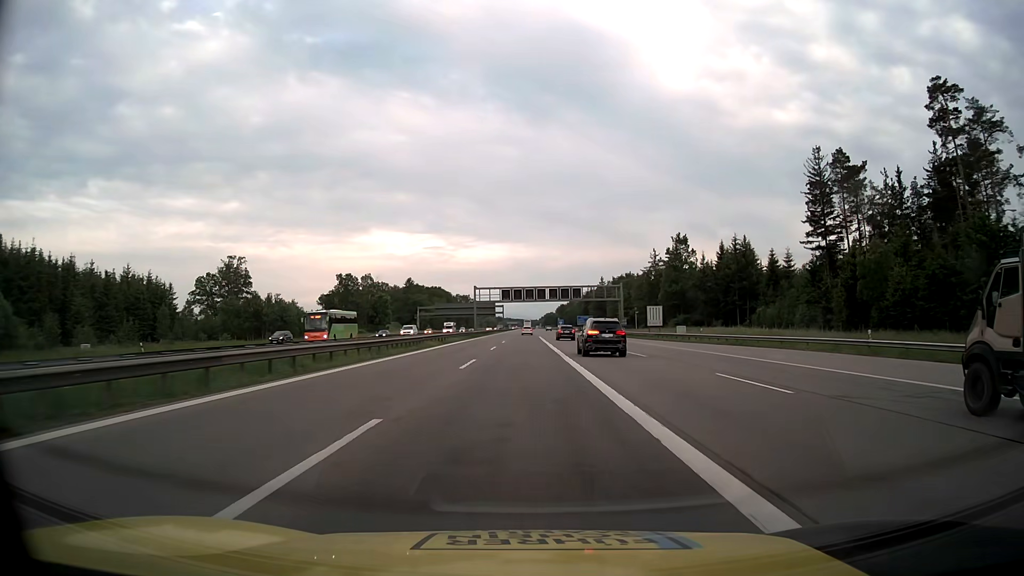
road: motorway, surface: asphalt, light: Day
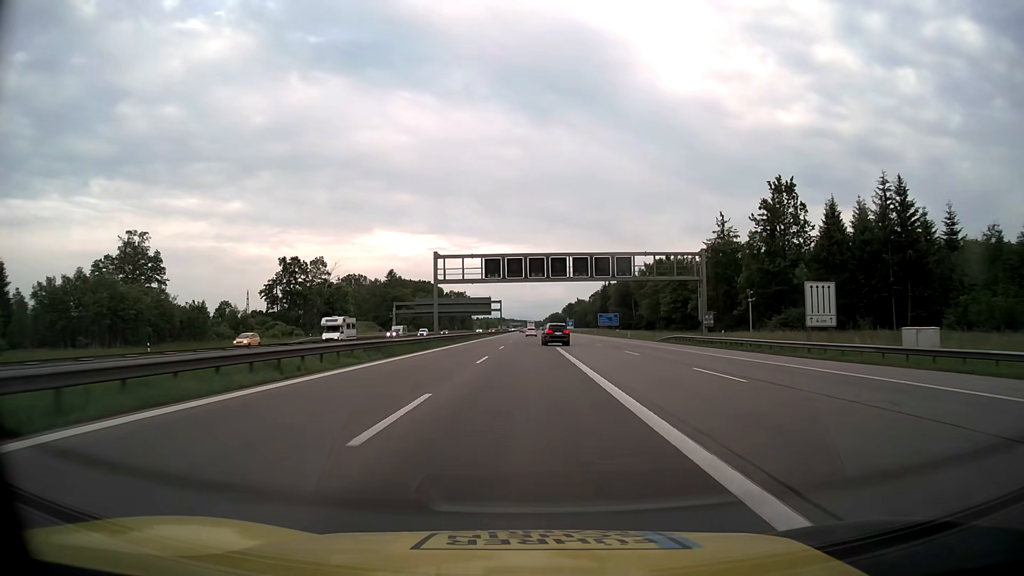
(-0.1, +50.4) m; 0°
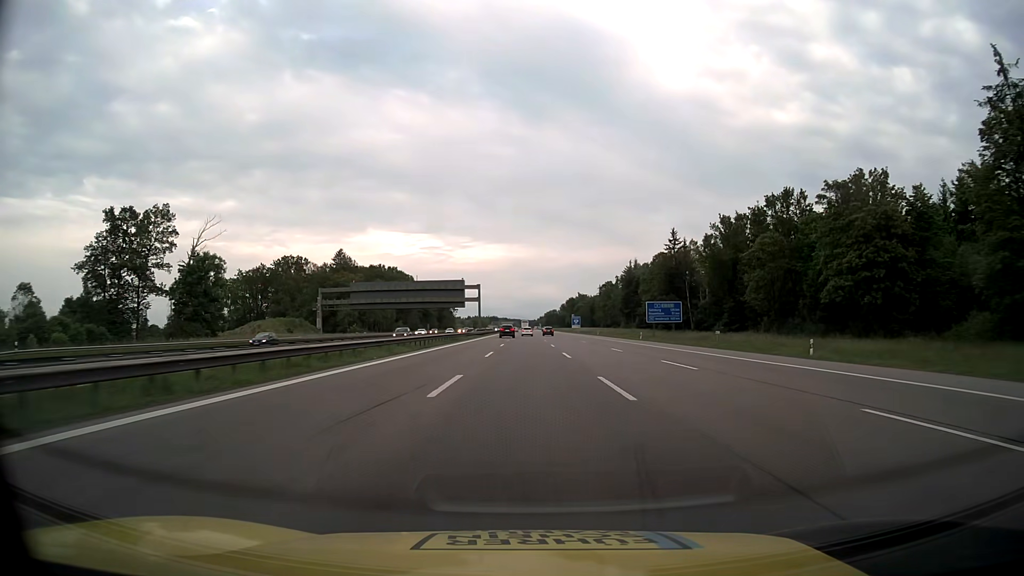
(+0.2, +67.1) m; +1°
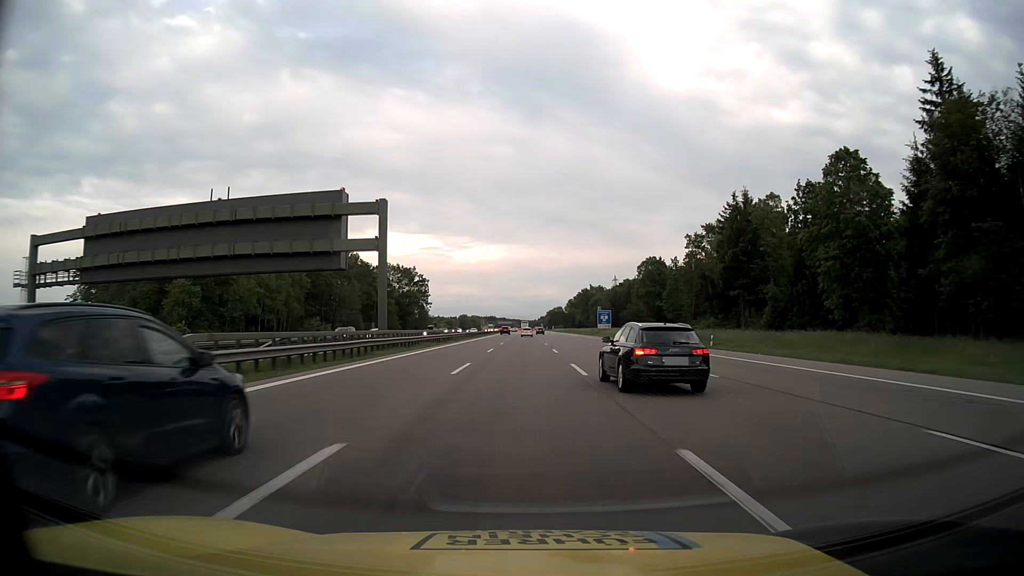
(-0.3, +83.8) m; 0°
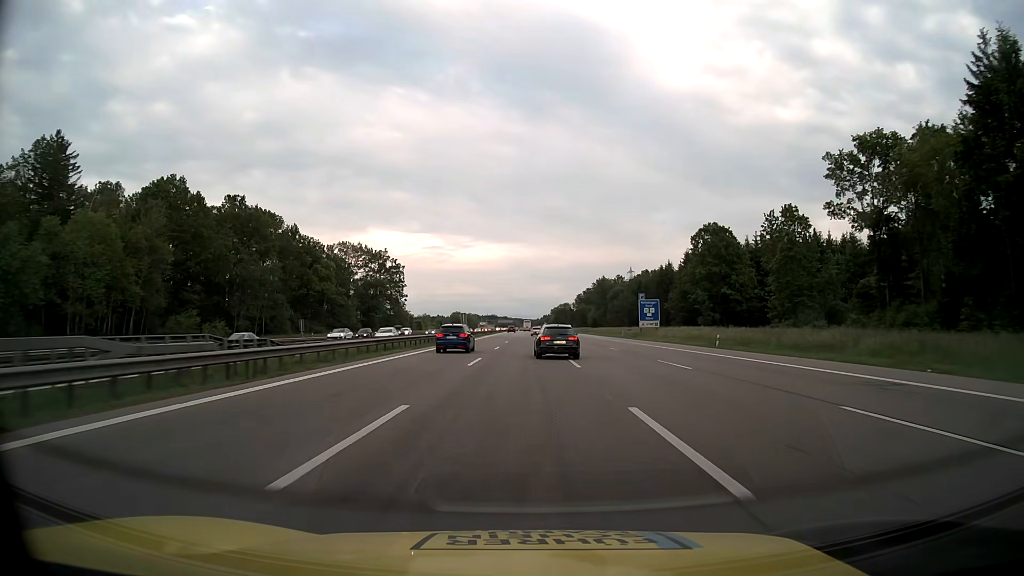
(-0.1, +50.3) m; 0°
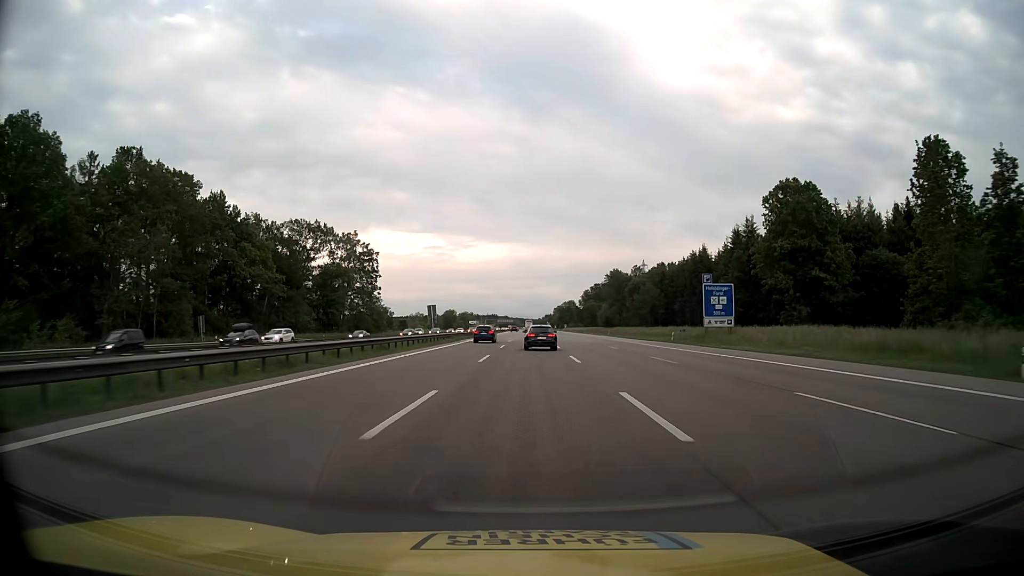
(0.0, +33.6) m; 0°
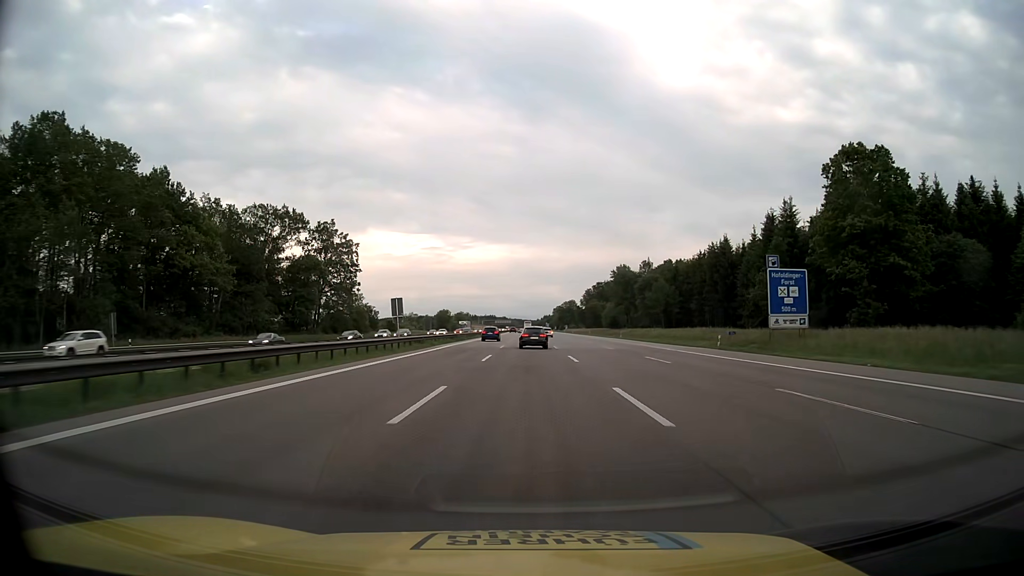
(0.0, +16.8) m; 0°
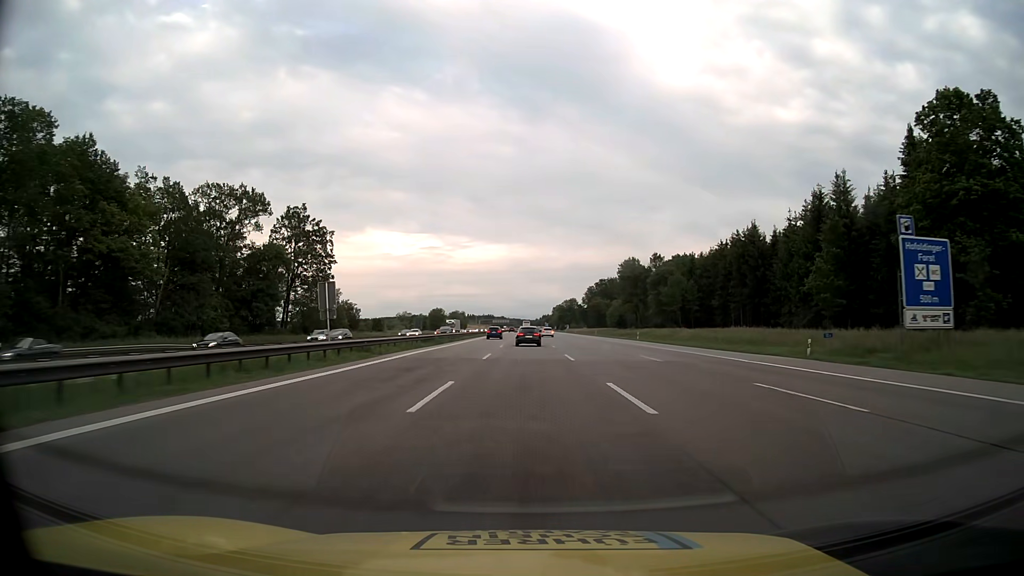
(0.0, +16.8) m; 0°
(0, +10) (0, +20) (0, +30) (0, +40) (0, +50) (0, +60) (0, +70) (0, +80) (0, +90) (+1, +100) m
